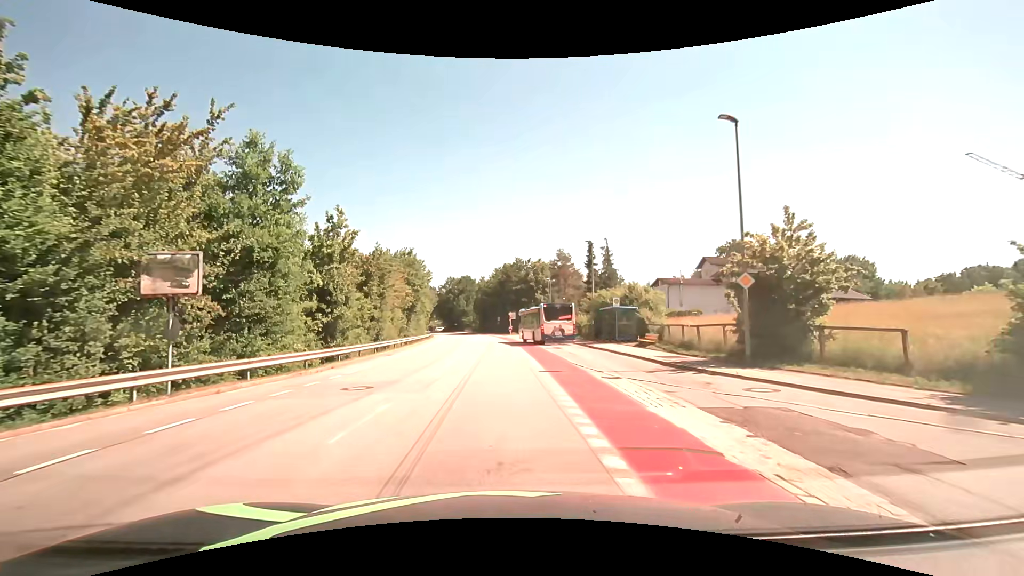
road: unclassified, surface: asphalt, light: Day
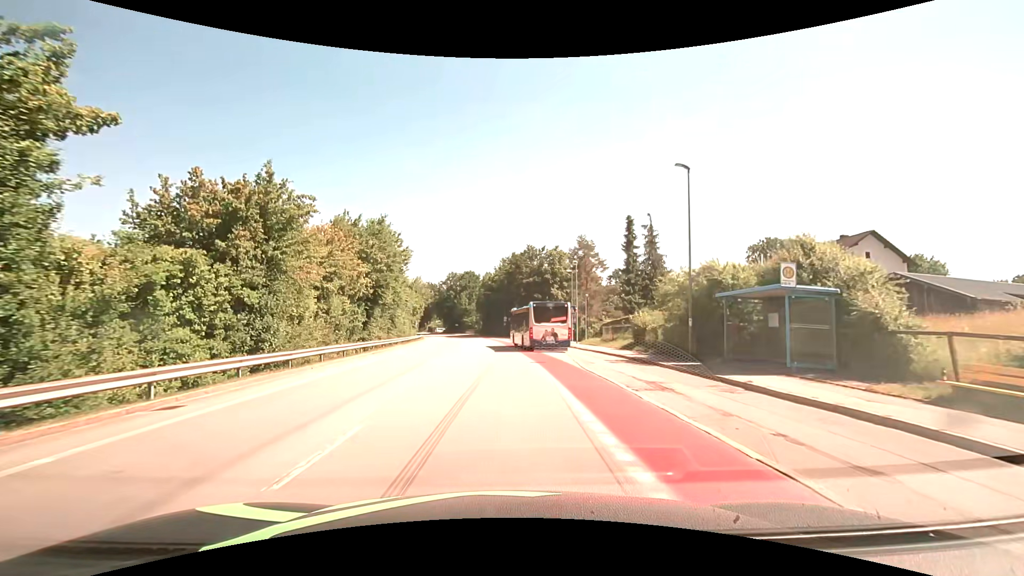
(-0.2, +20.1) m; -1°
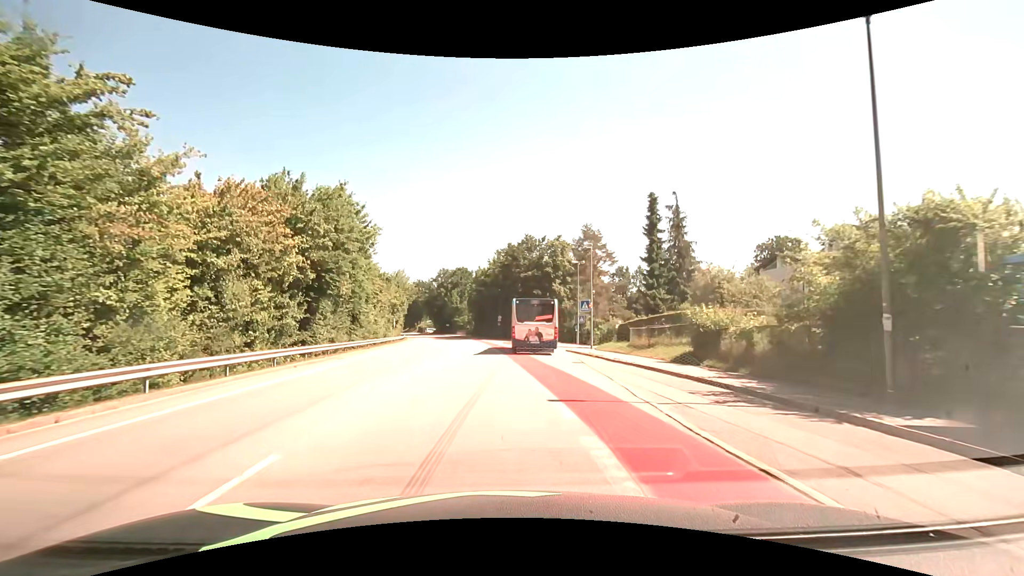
(0.0, +10.8) m; +1°
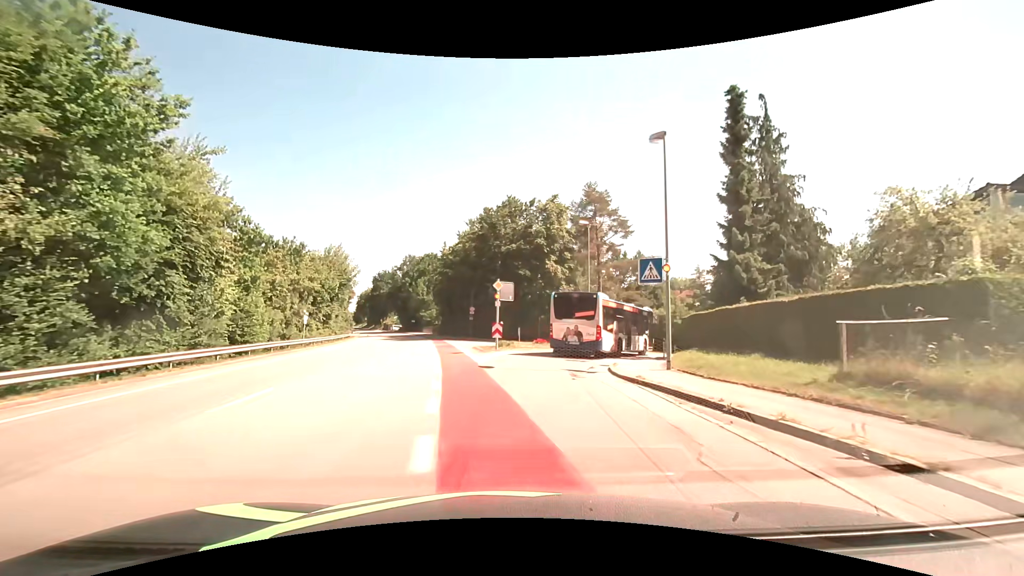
(+0.3, +21.1) m; +2°
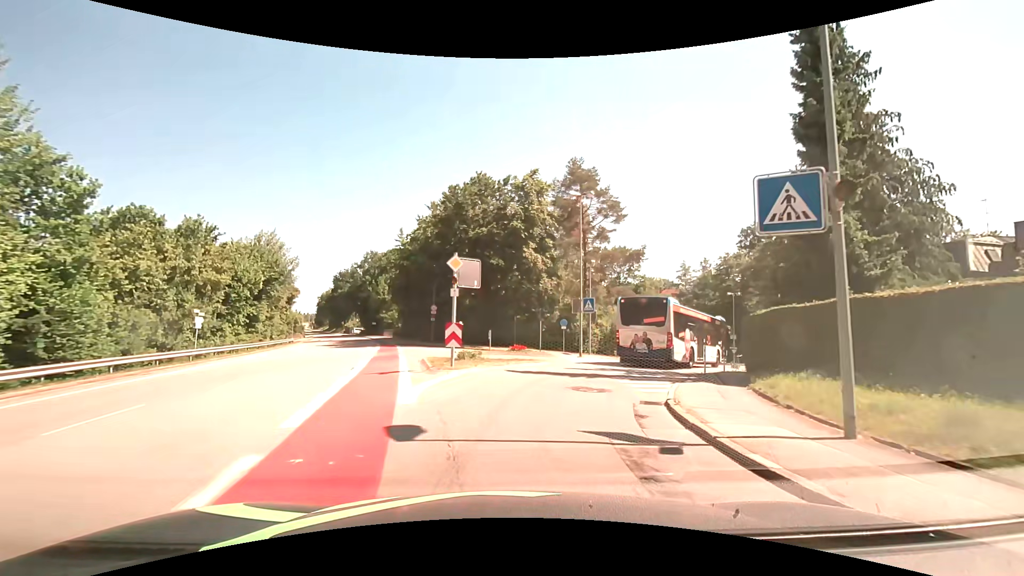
(+0.2, +9.5) m; +3°
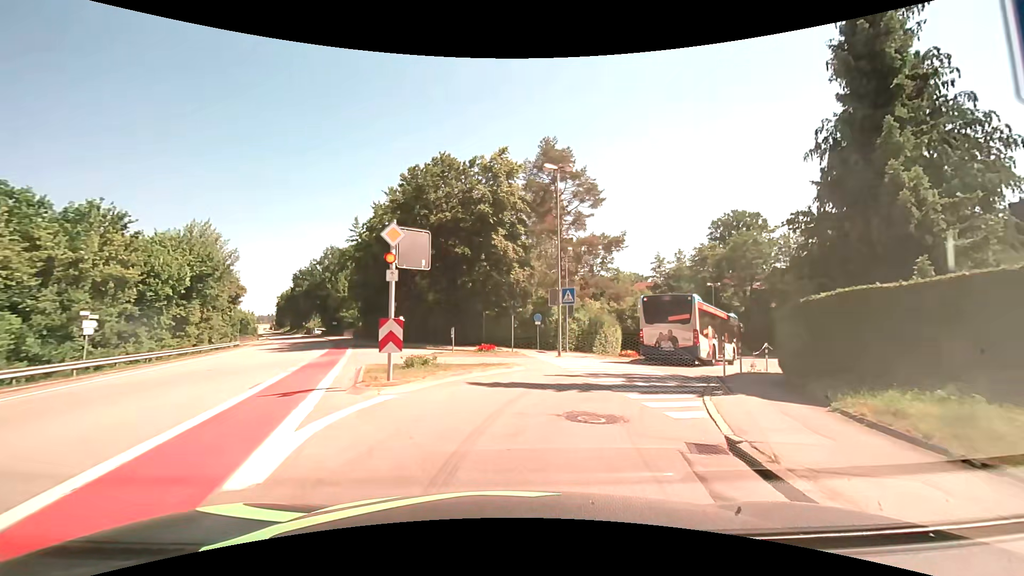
(+0.1, +4.5) m; +4°
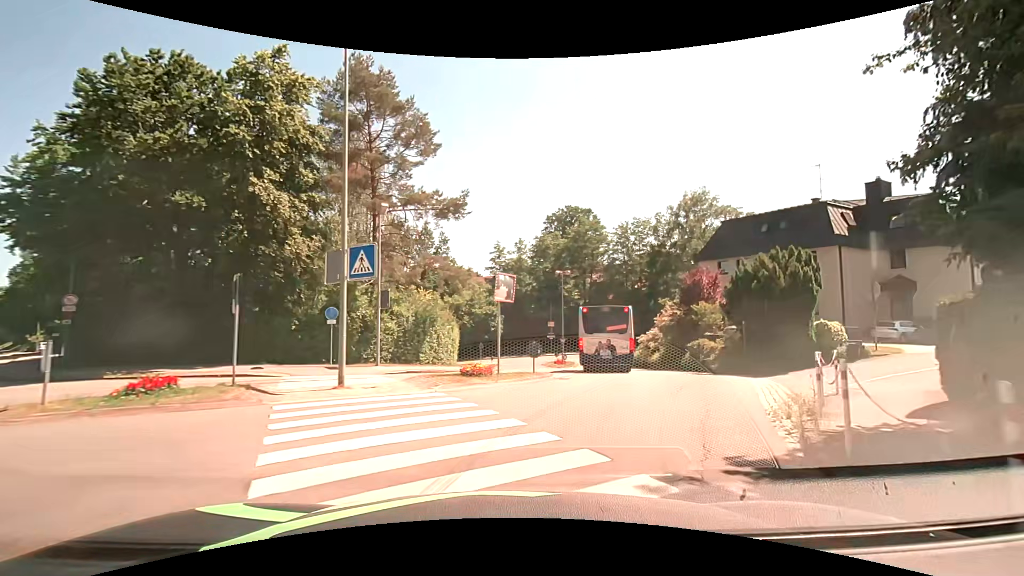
(+1.8, +12.9) m; +18°
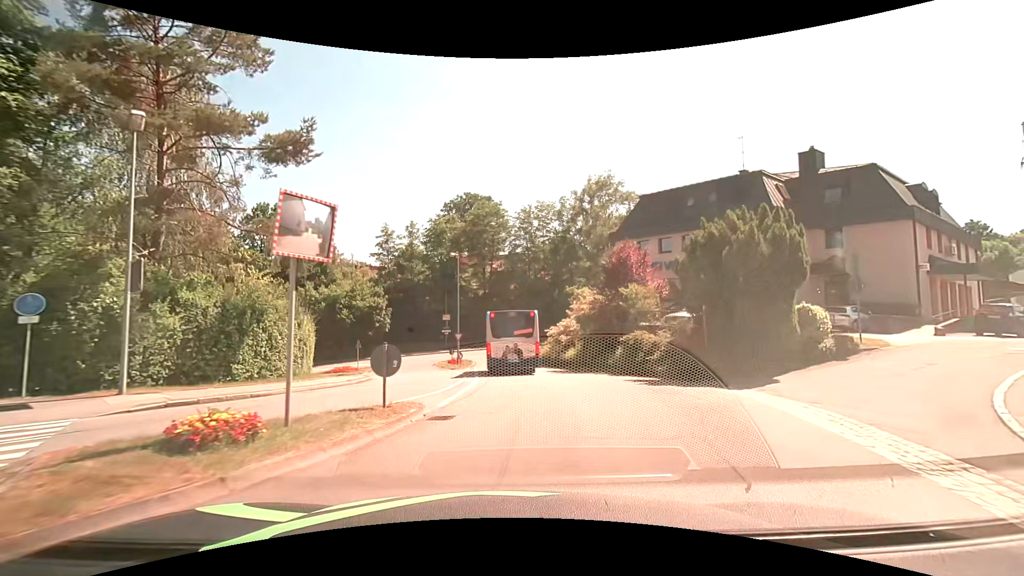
(+0.9, +8.8) m; +12°
(0, +10) (0, +20) (0, +30) (0, +40) (-1, +50) (-4, +59) (-12, +64) (-22, +64) (-32, +61) (-41, +57) m
